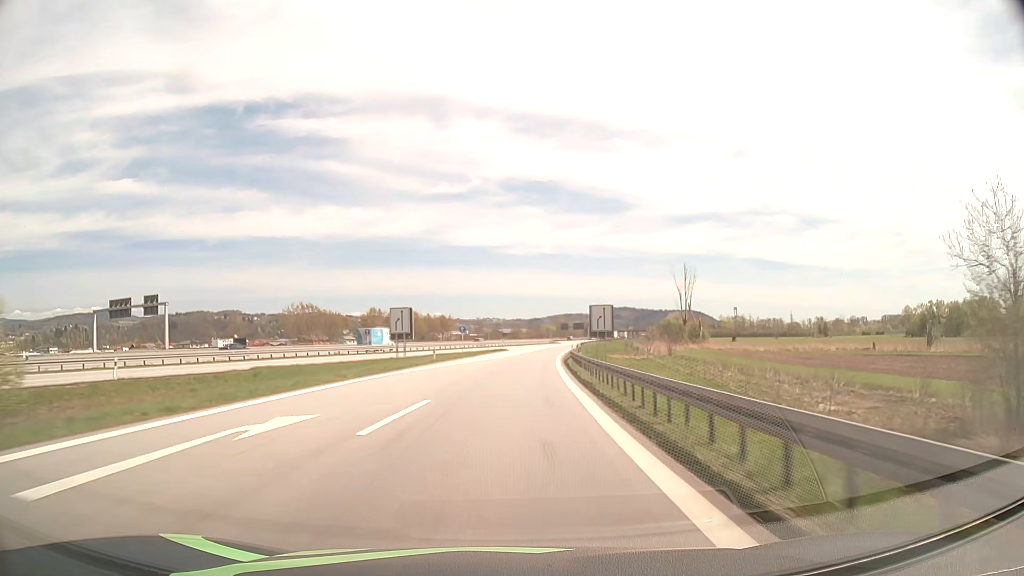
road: motorway_link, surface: asphalt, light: Day
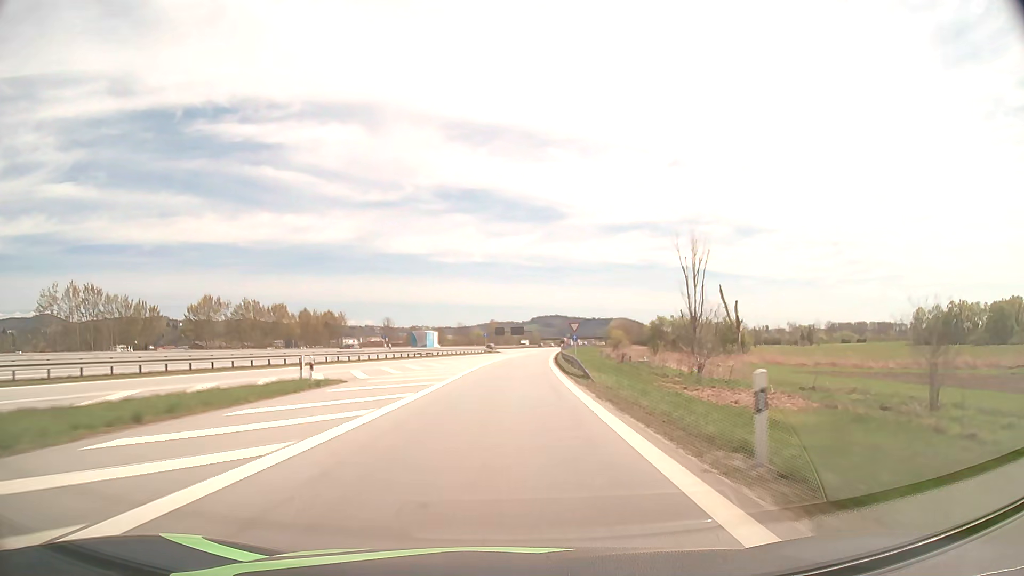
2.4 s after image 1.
(+3.7, +66.1) m; +6°
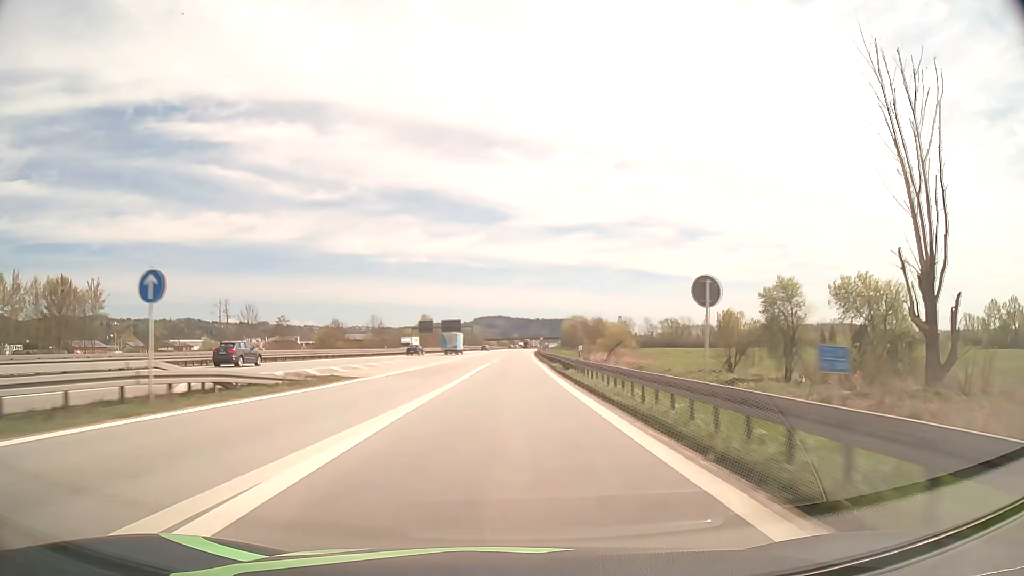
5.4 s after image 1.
(+3.9, +82.4) m; +5°
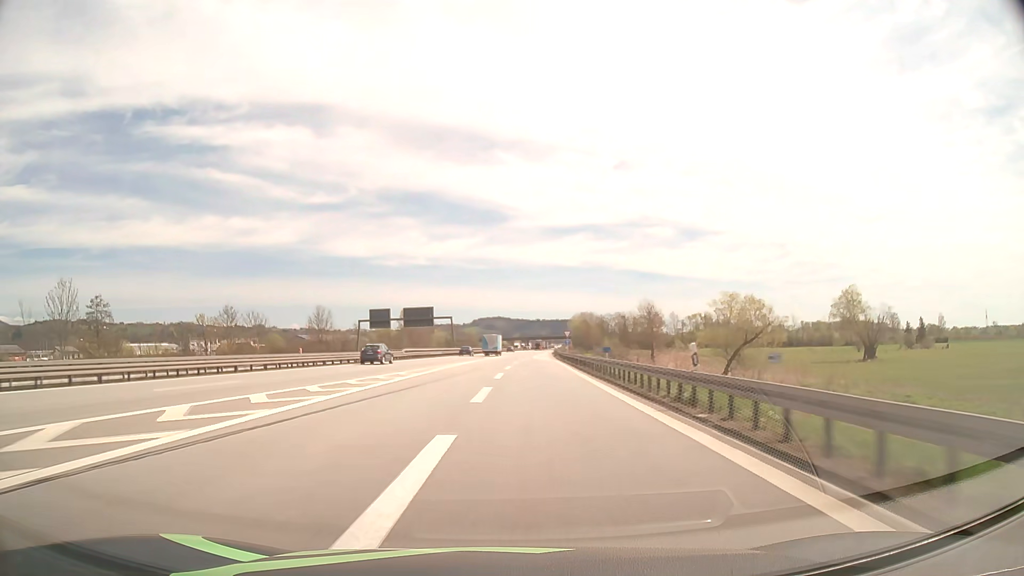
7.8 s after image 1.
(+0.6, +66.1) m; 0°
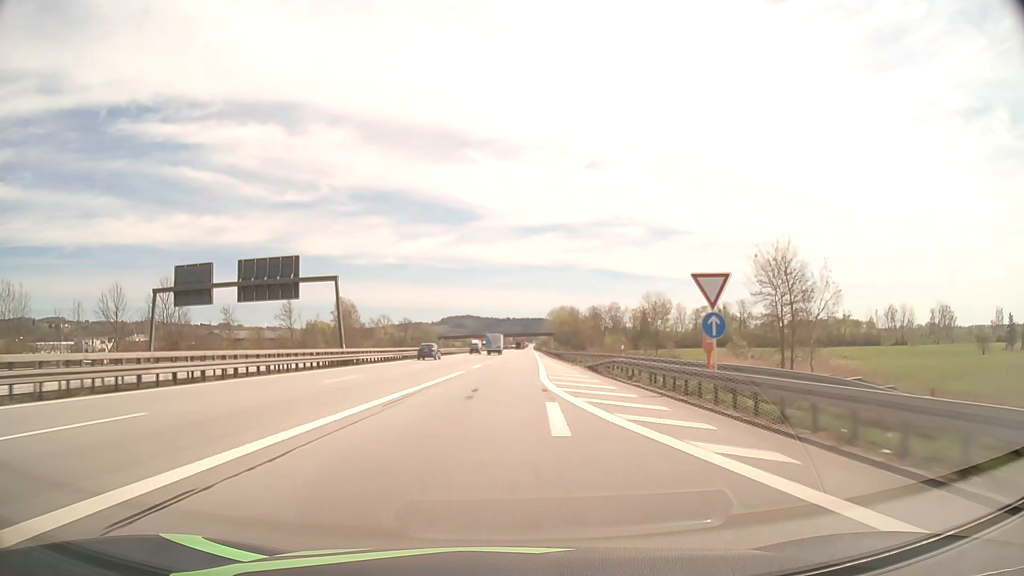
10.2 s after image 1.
(+0.8, +66.1) m; +2°
(0, +10) (0, +20) (0, +30) (0, +40) (+1, +50) (+1, +60) (+1, +70) (+1, +80) (+1, +90) (+2, +100) m
